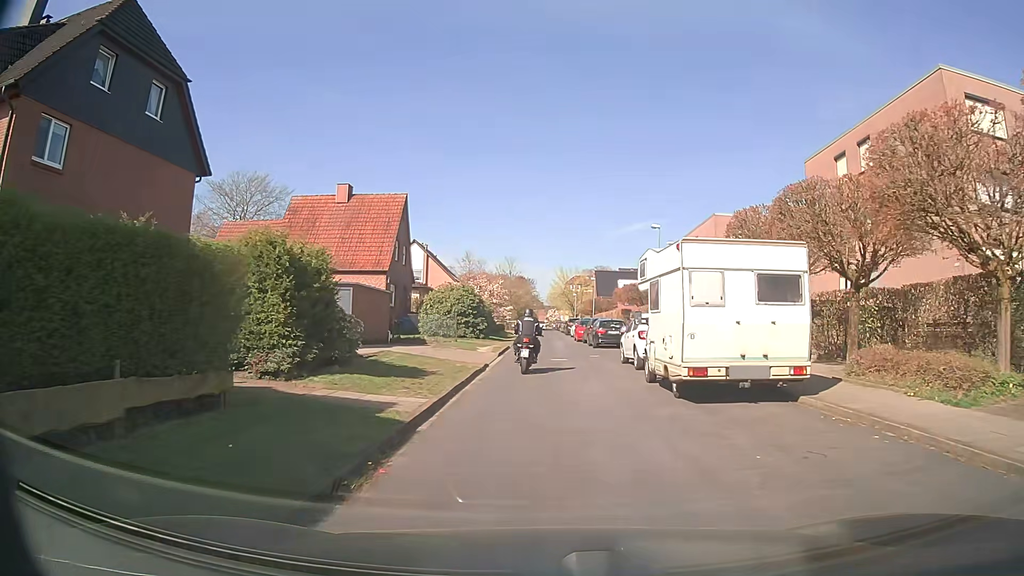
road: residential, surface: asphalt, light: Day
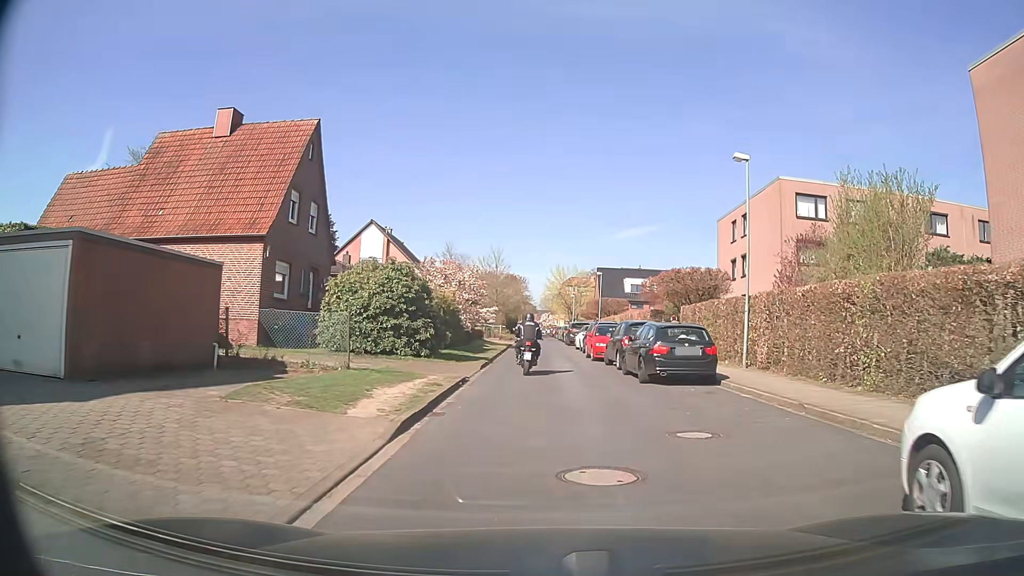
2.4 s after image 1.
(0.0, +17.2) m; 0°
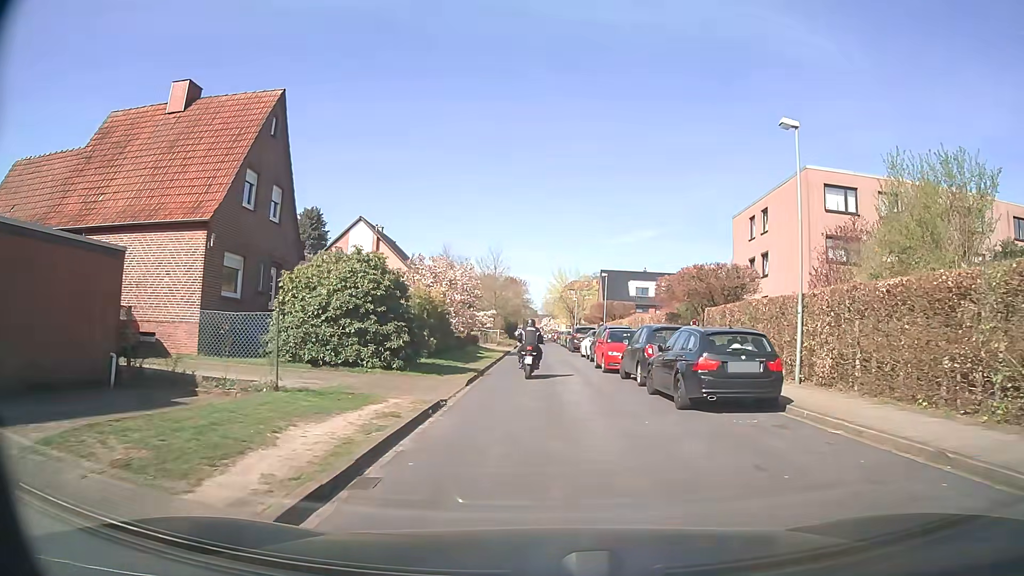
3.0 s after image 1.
(0.0, +4.2) m; 0°
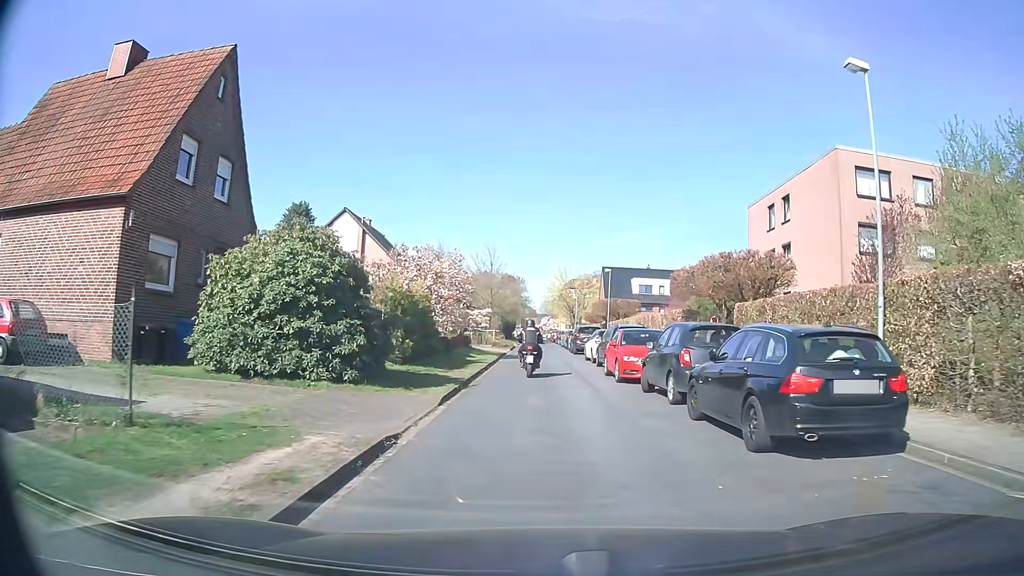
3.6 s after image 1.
(0.0, +4.2) m; 0°
